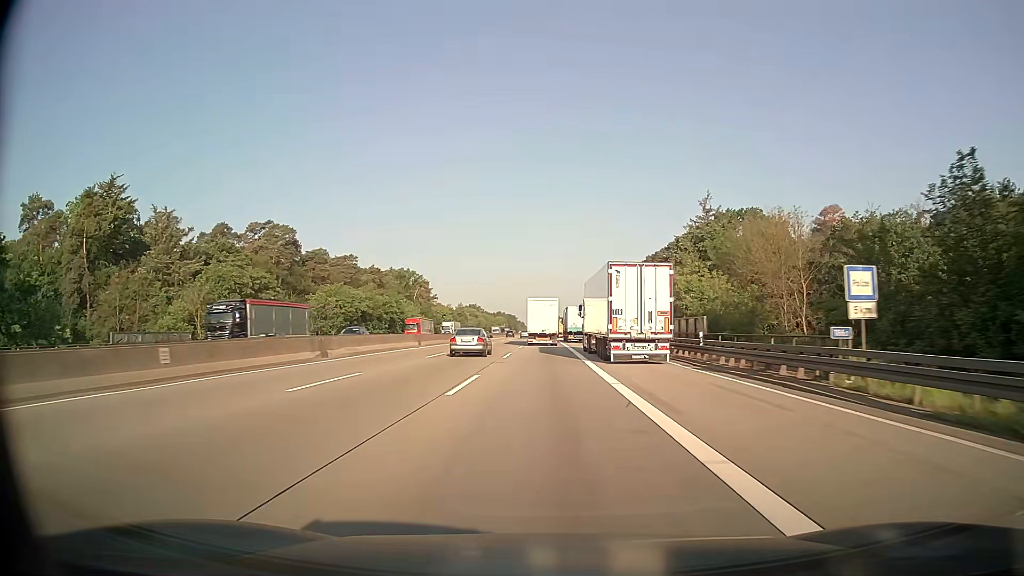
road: motorway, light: Day
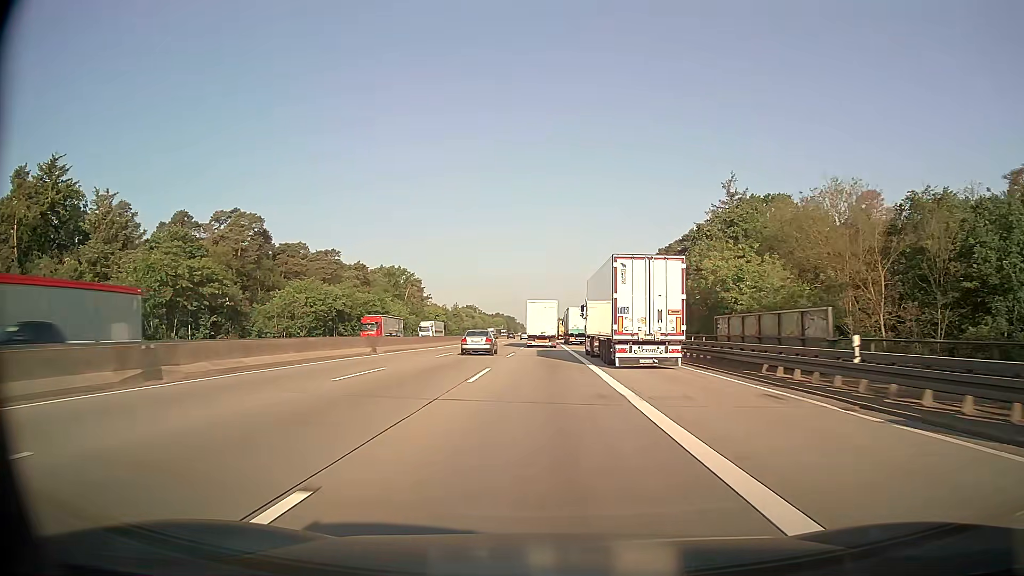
(0.0, +14.6) m; 0°
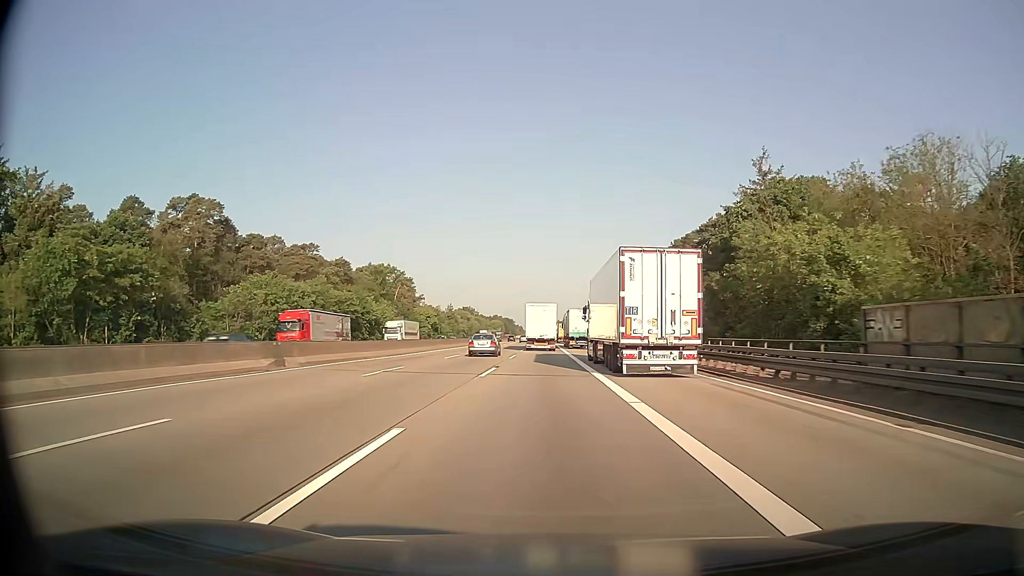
(0.0, +14.6) m; 0°
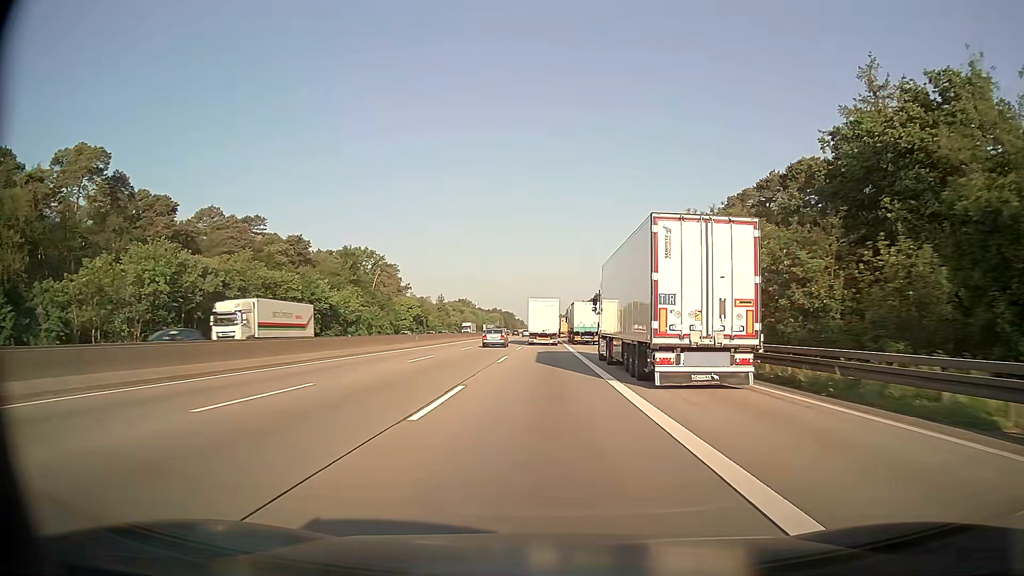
(0.0, +29.1) m; 0°
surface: asphalt
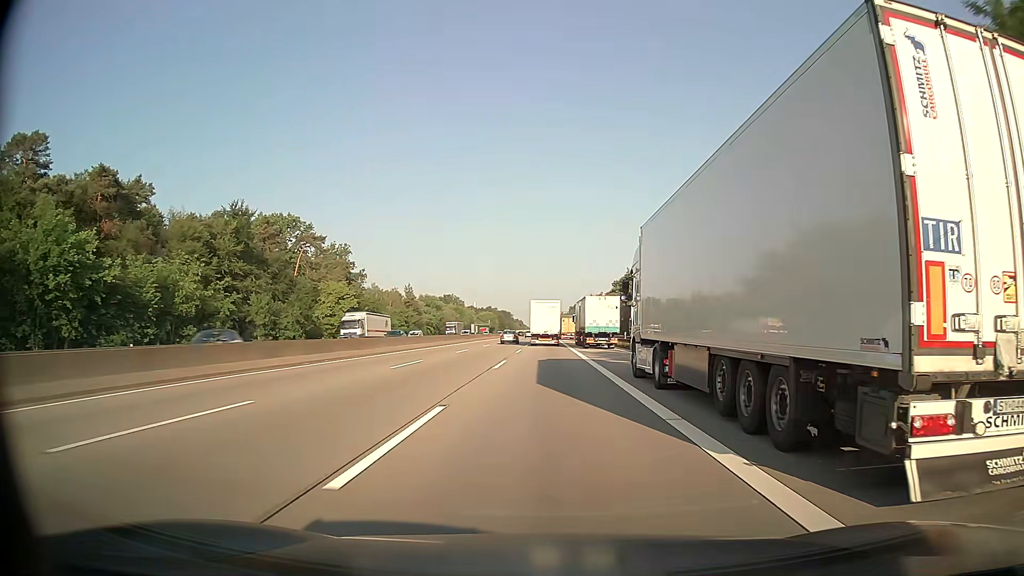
(-0.2, +58.3) m; 0°
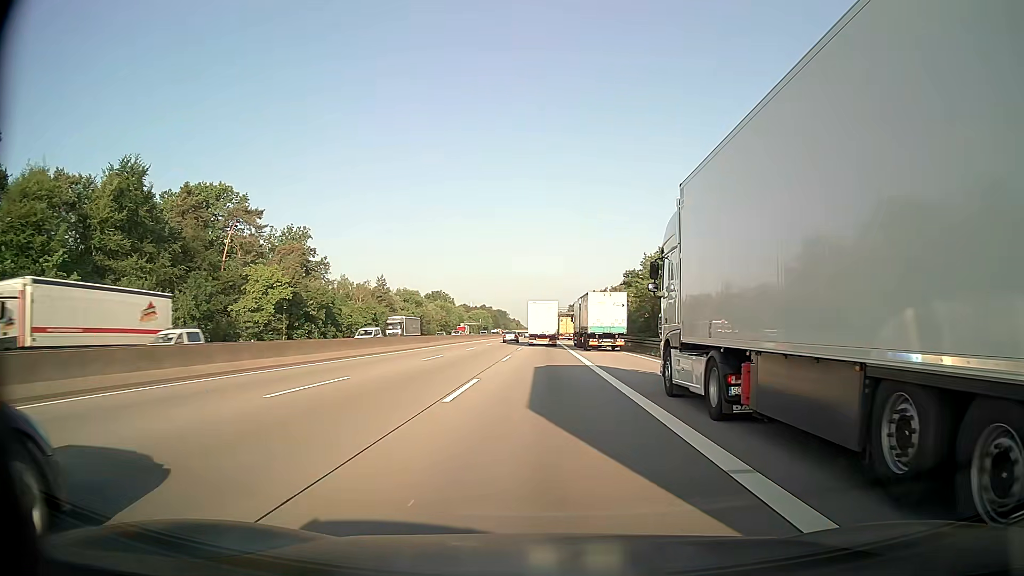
(+0.1, +29.2) m; 0°
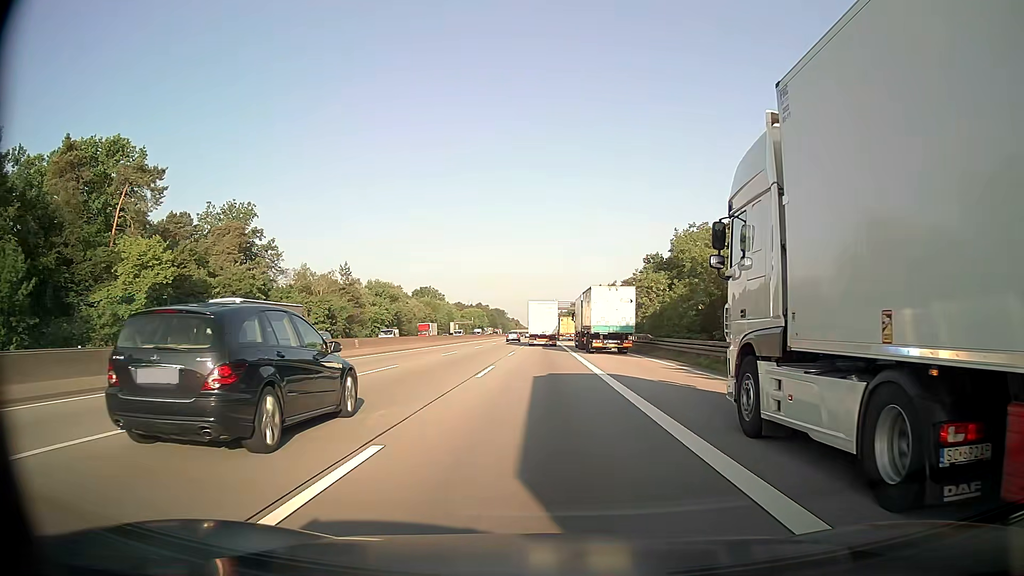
(0.0, +29.2) m; 0°
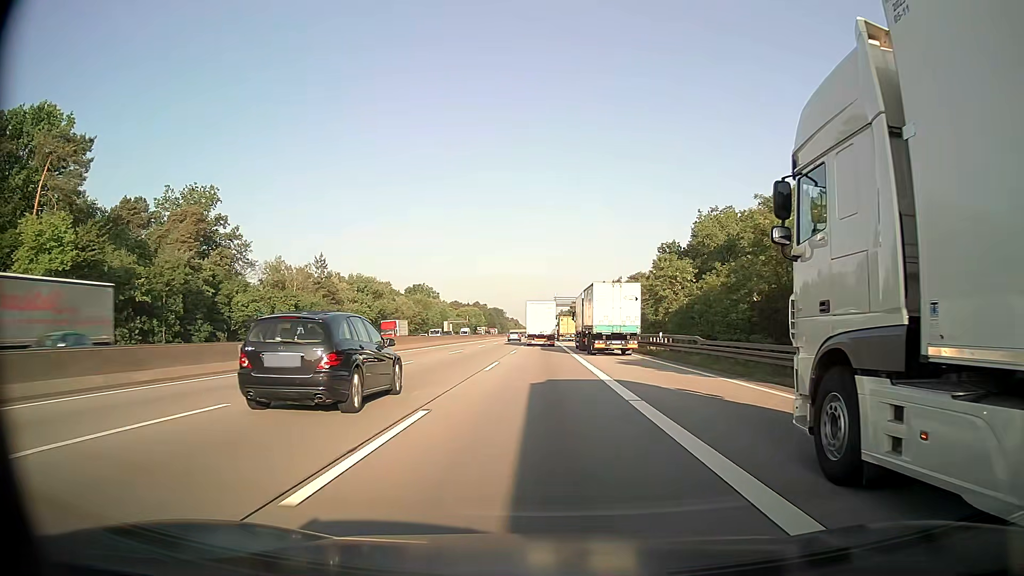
(0.0, +14.6) m; 0°
(0, +10) (0, +20) (0, +30) (0, +40) (0, +50) (0, +60) (0, +70) (0, +80) (0, +90) (0, +100) m
